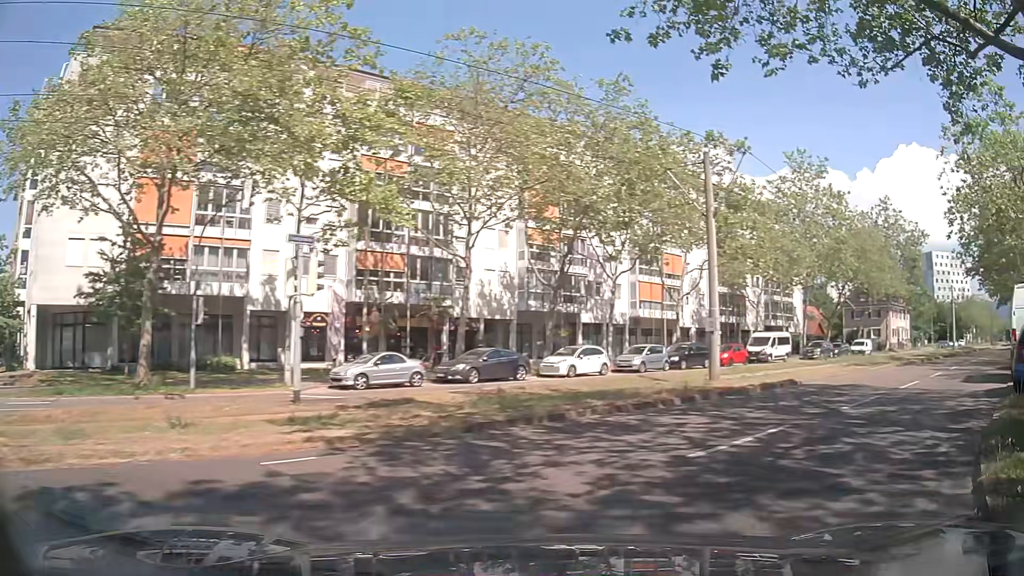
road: tertiary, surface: asphalt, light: Day
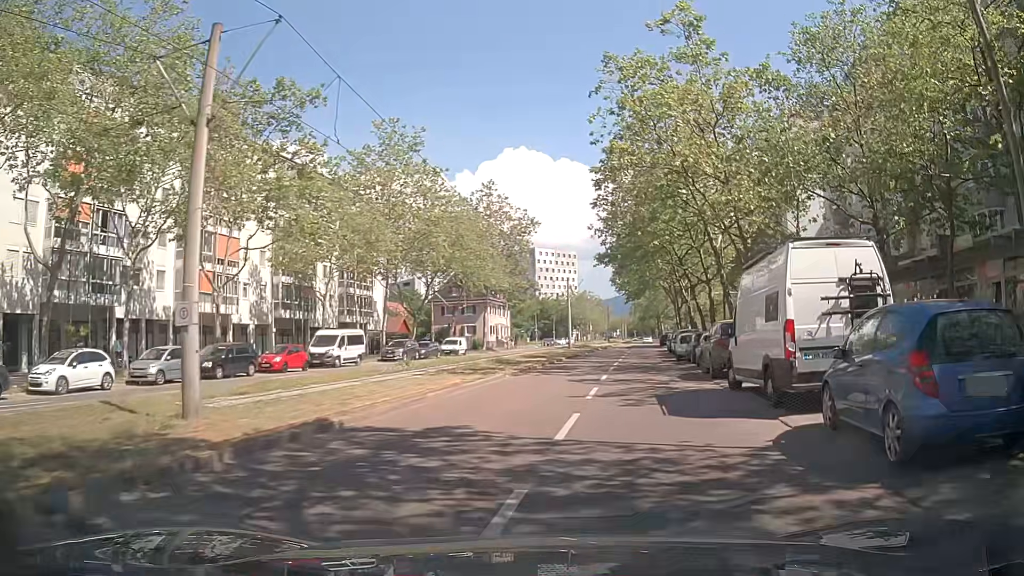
(+3.5, +9.4) m; +32°
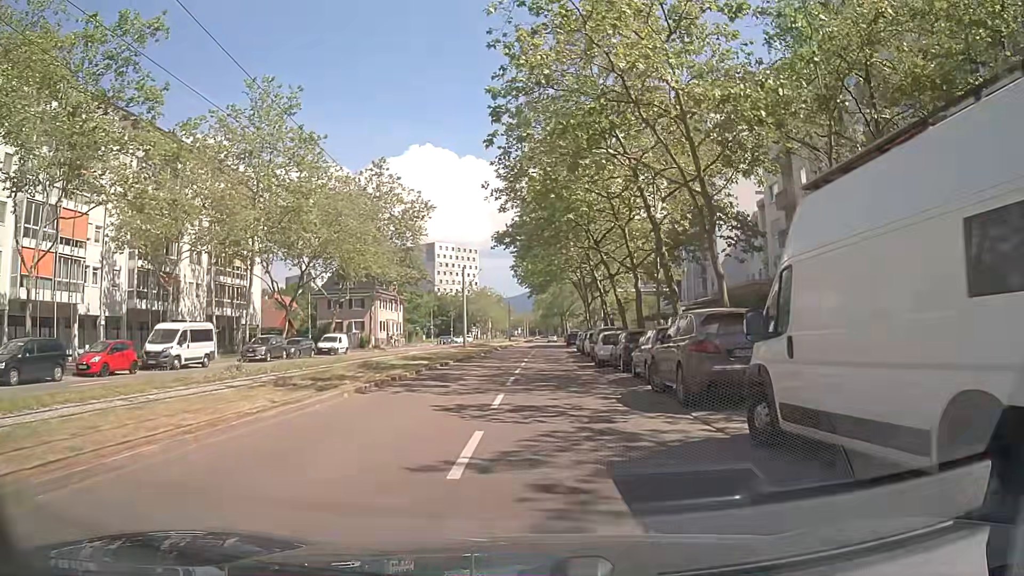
(+1.0, +8.6) m; +10°
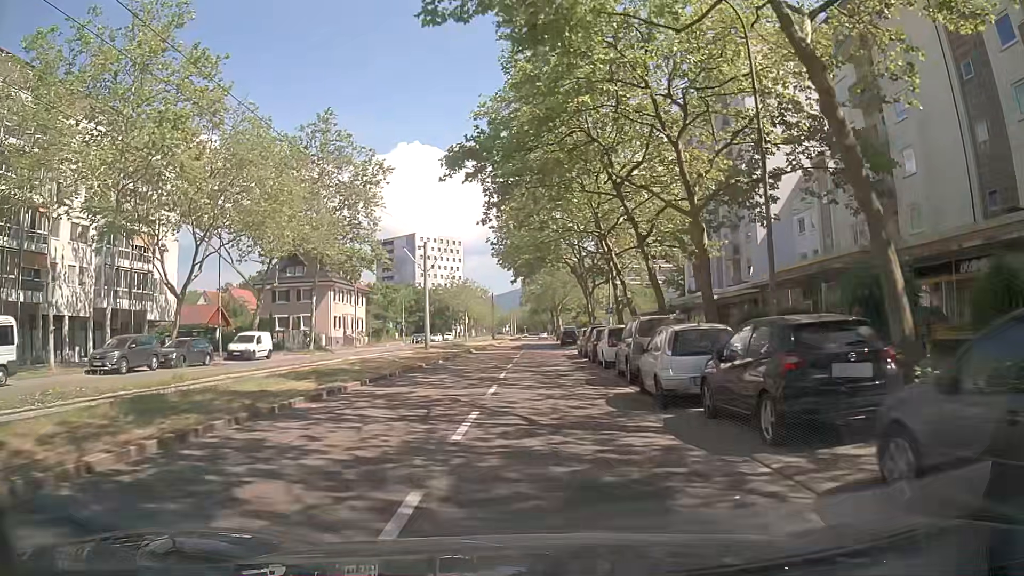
(+0.2, +15.9) m; +1°
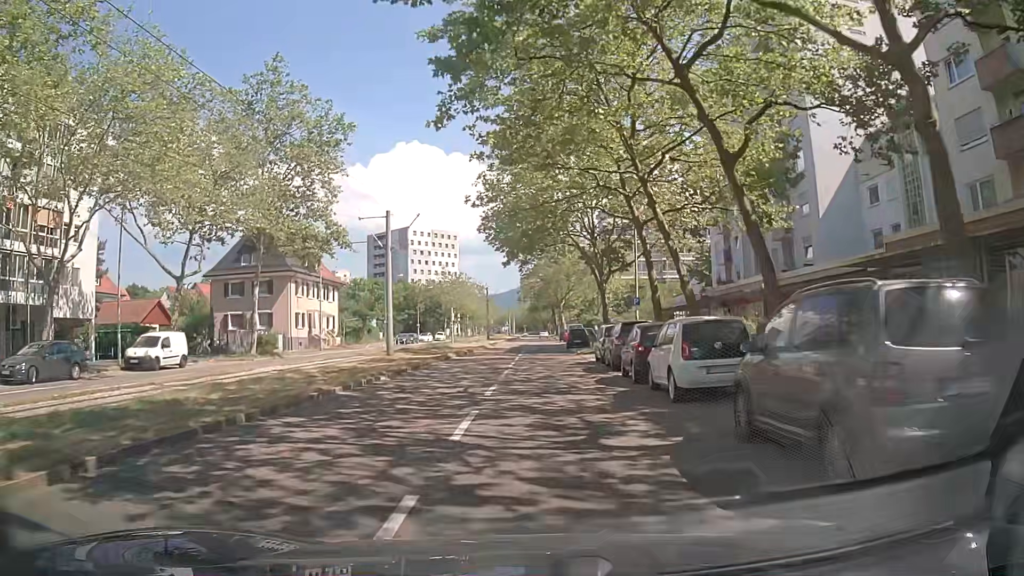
(+0.1, +12.1) m; 0°
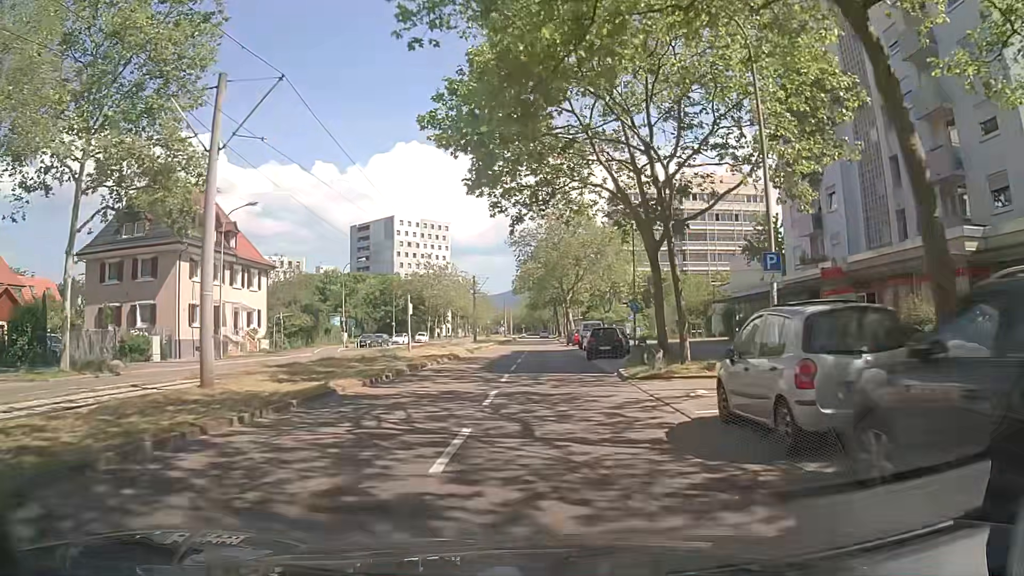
(+0.3, +20.0) m; 0°
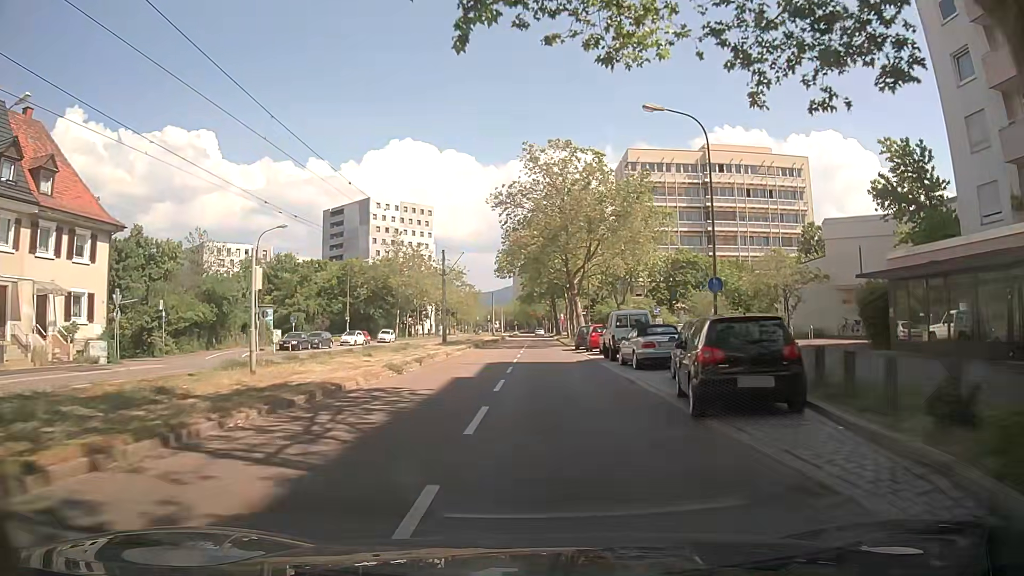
(+0.2, +21.5) m; +1°
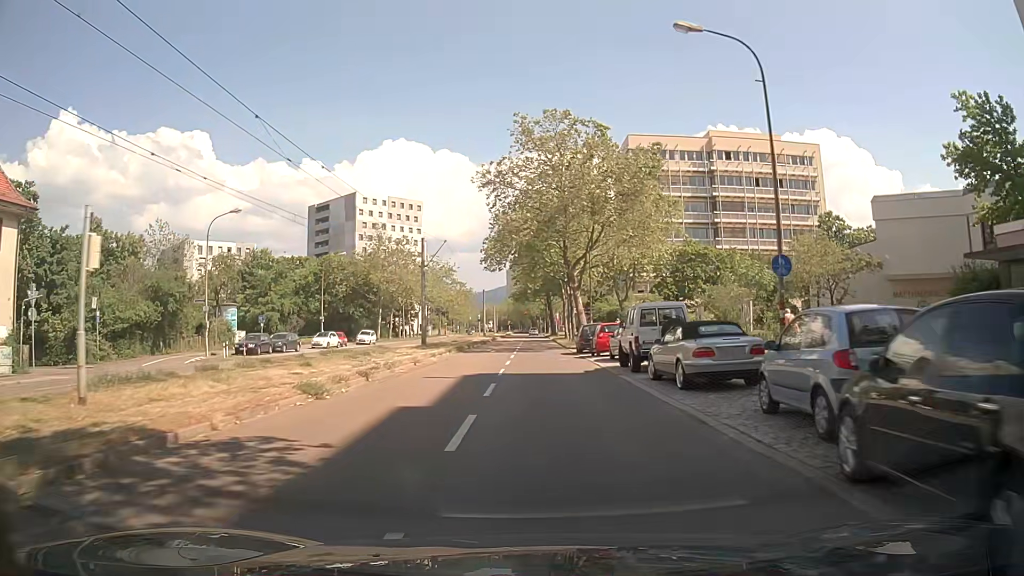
(0.0, +7.3) m; 0°
(0, +10) (0, +20) (0, +30) (0, +40) (0, +50) (0, +60) (0, +70) (+1, +80) (0, +90) (0, +100) m
